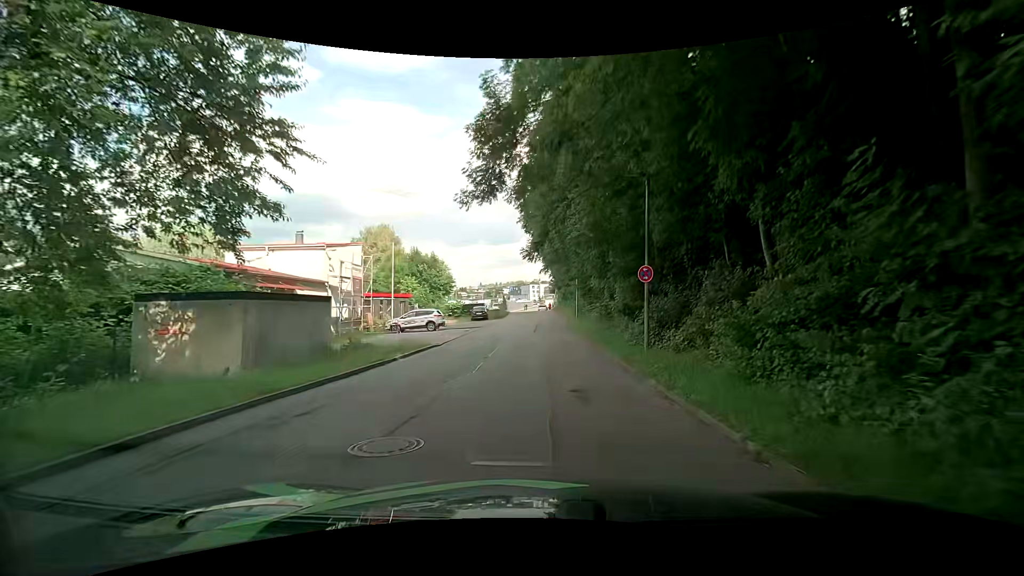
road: residential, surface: asphalt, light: Day
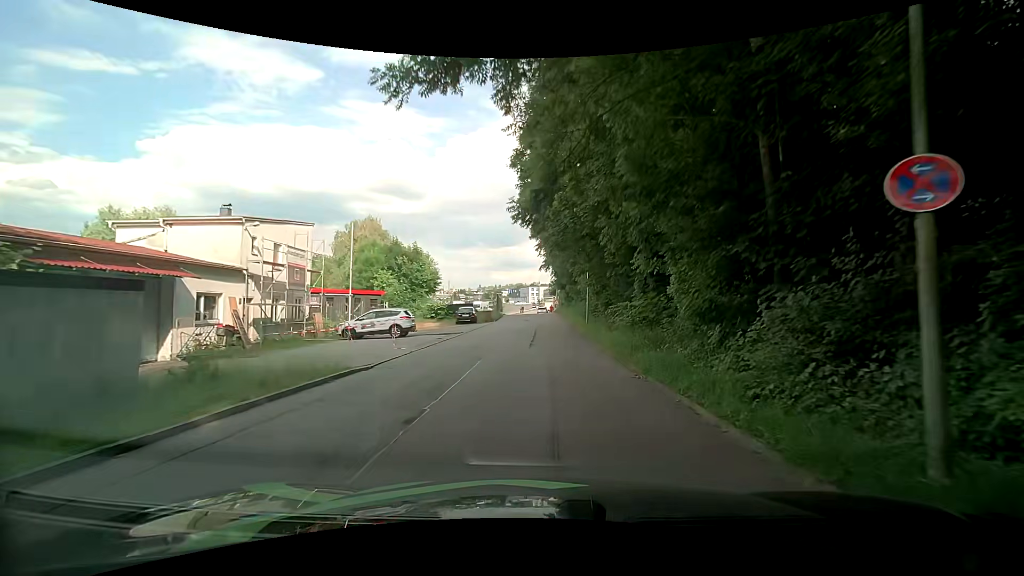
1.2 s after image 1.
(-0.1, +9.2) m; -2°
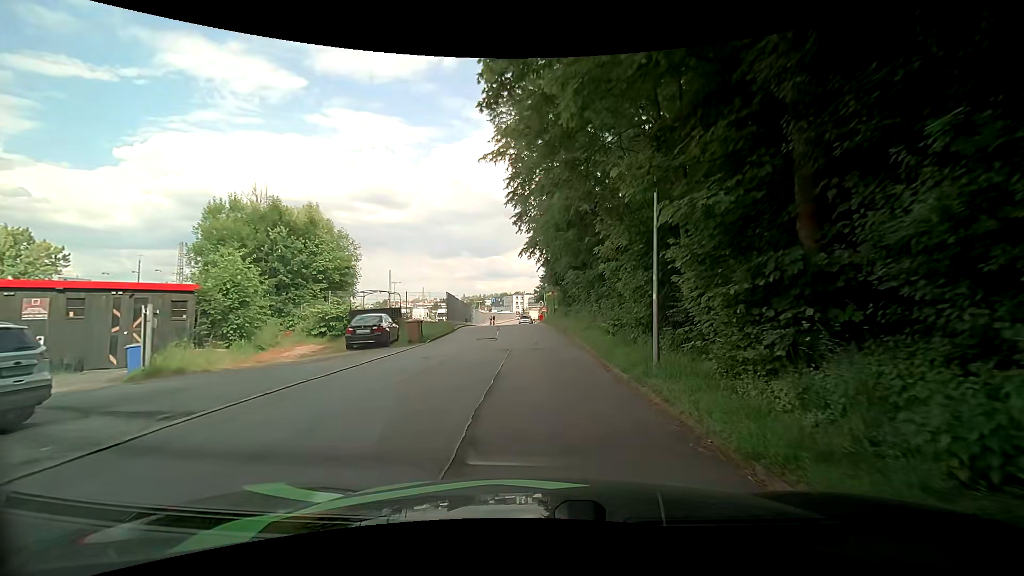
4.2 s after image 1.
(+1.4, +21.5) m; +4°
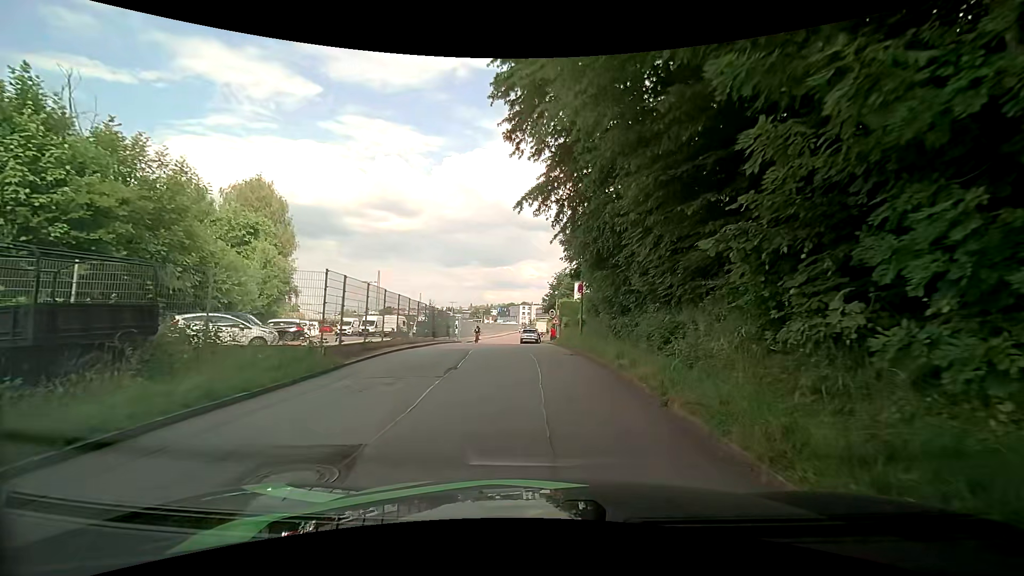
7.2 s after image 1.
(0.0, +19.1) m; -1°
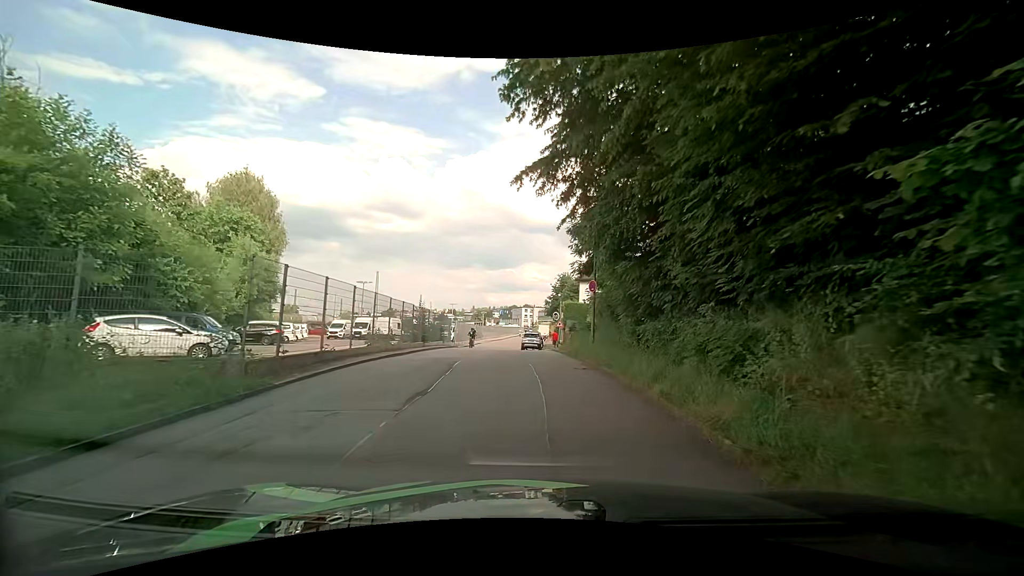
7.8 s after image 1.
(0.0, +3.5) m; 0°
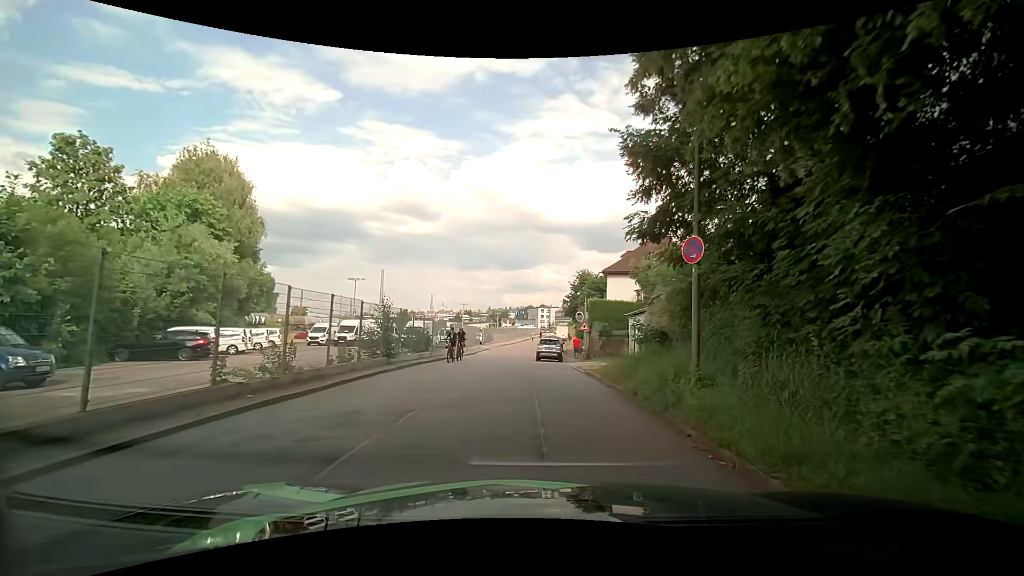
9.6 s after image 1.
(-0.2, +9.7) m; -4°
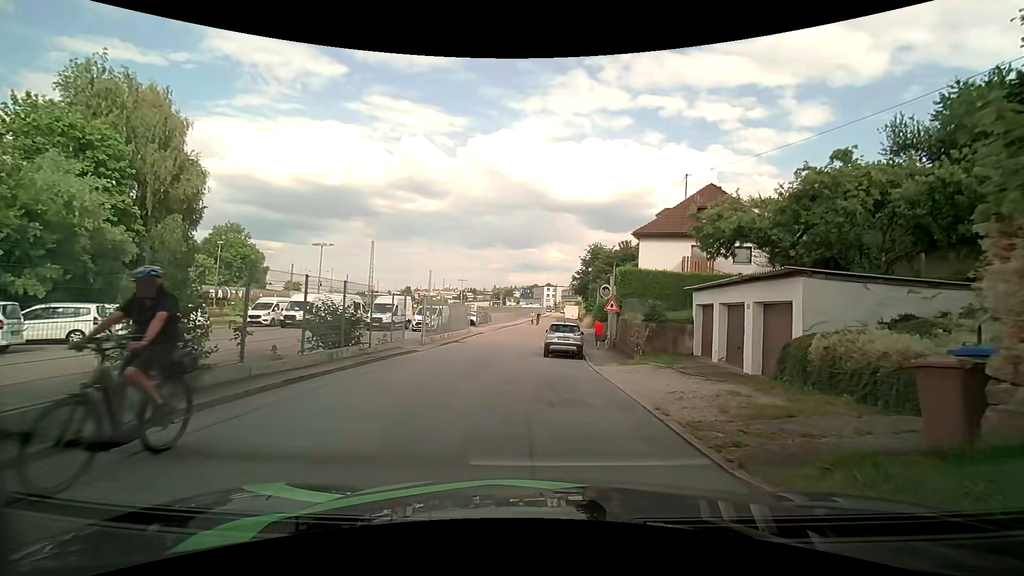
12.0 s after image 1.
(+0.4, +11.6) m; +1°
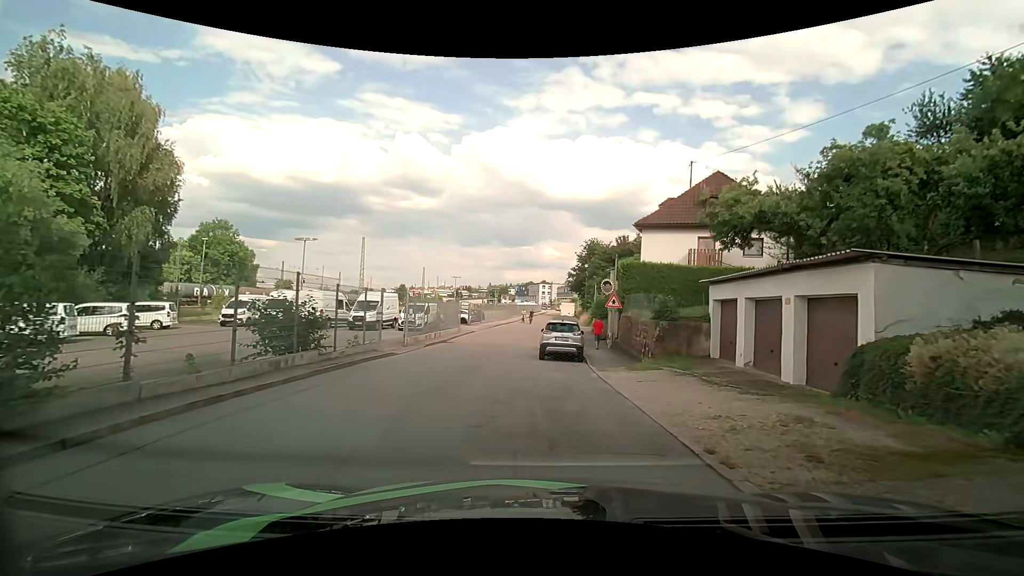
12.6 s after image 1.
(+0.1, +2.5) m; +2°
